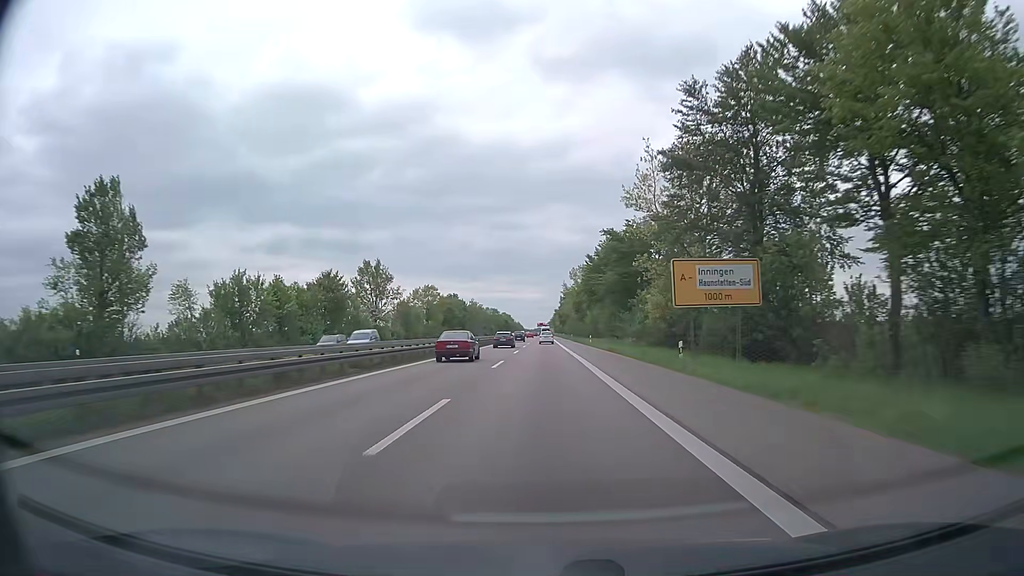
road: trunk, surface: asphalt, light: Day
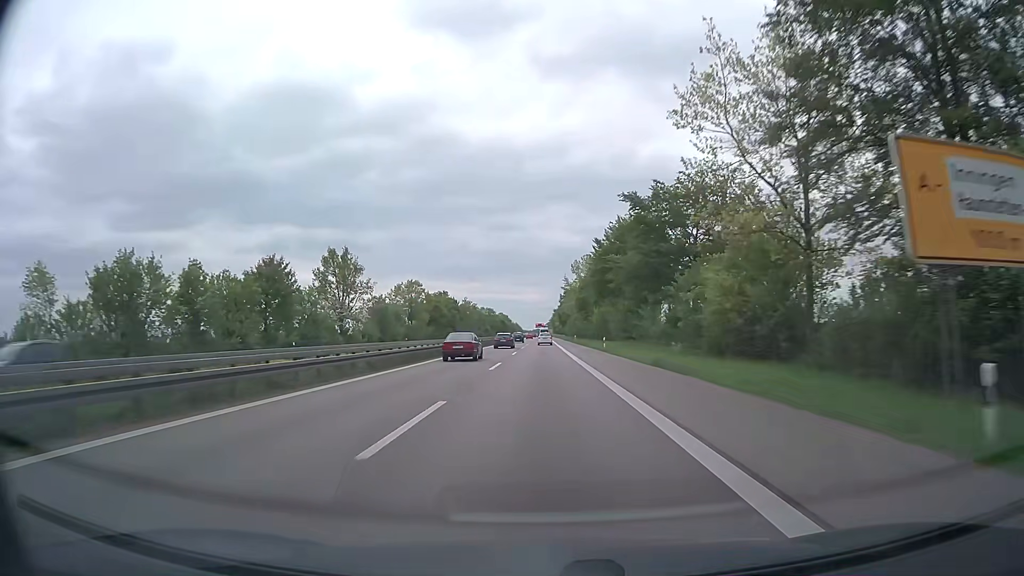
(+0.1, +18.2) m; 0°
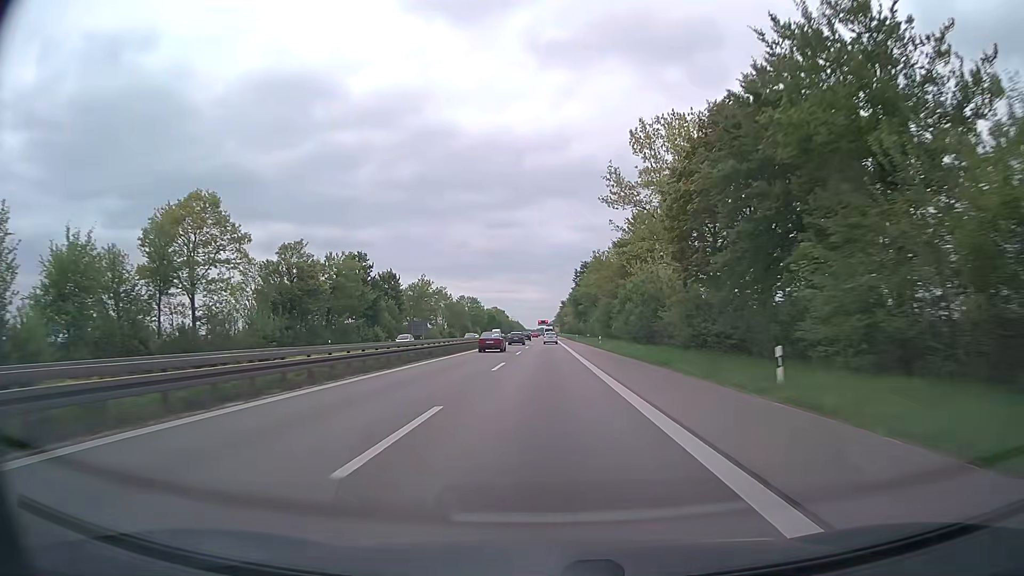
(-0.1, +91.3) m; 0°
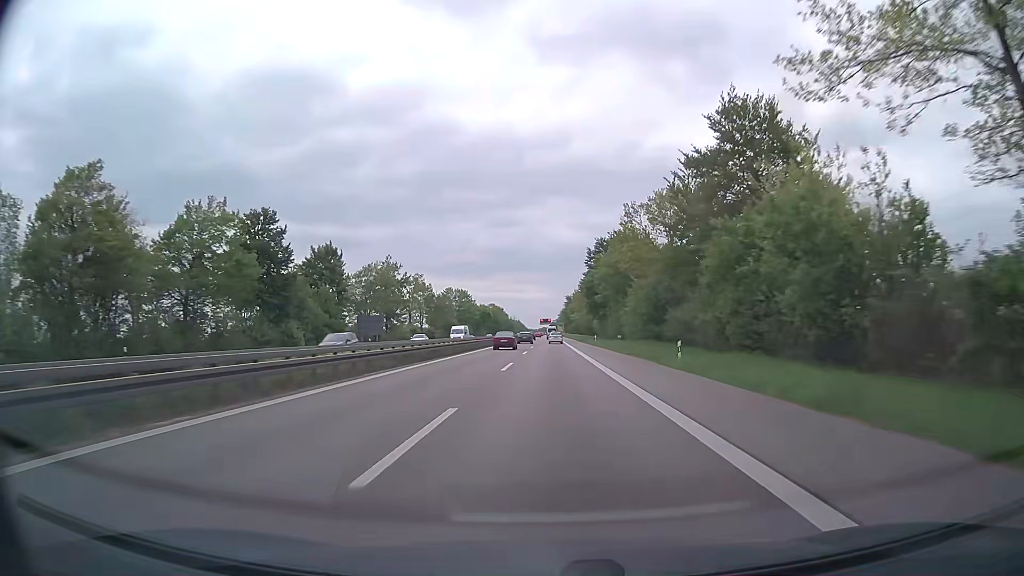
(-0.1, +36.5) m; 0°
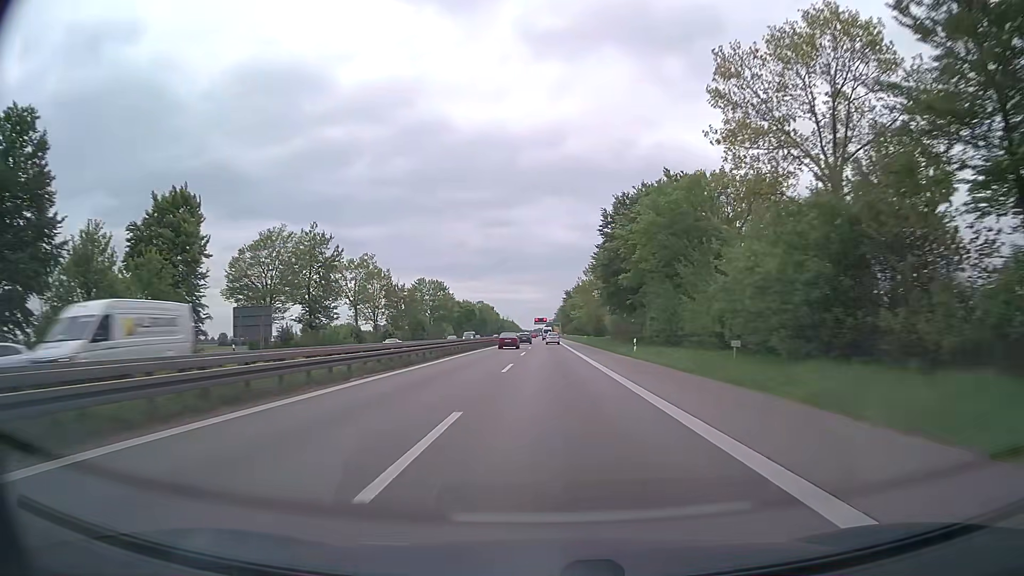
(+0.2, +36.6) m; 0°
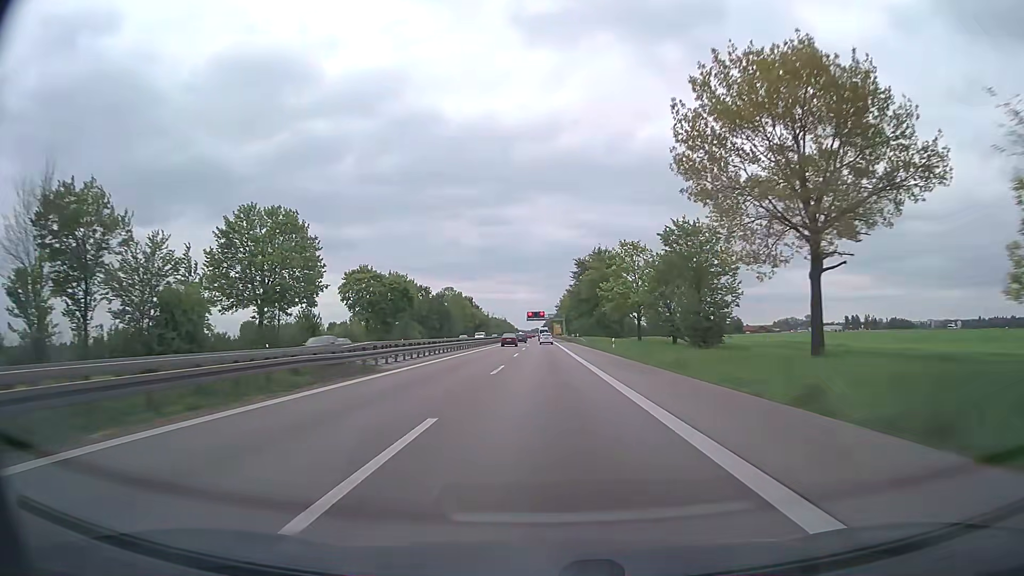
(+0.6, +91.3) m; 0°
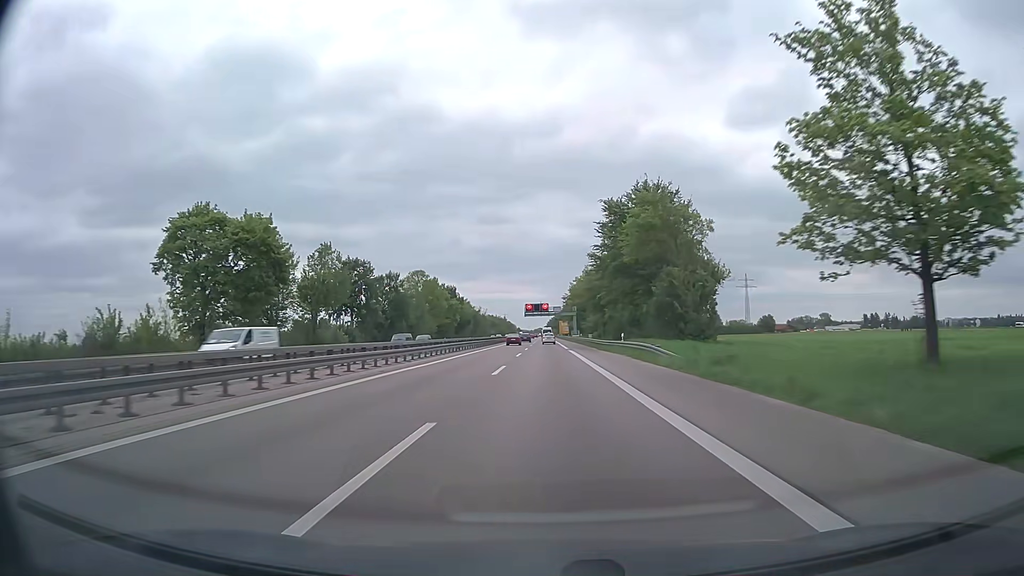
(-0.2, +54.7) m; 0°
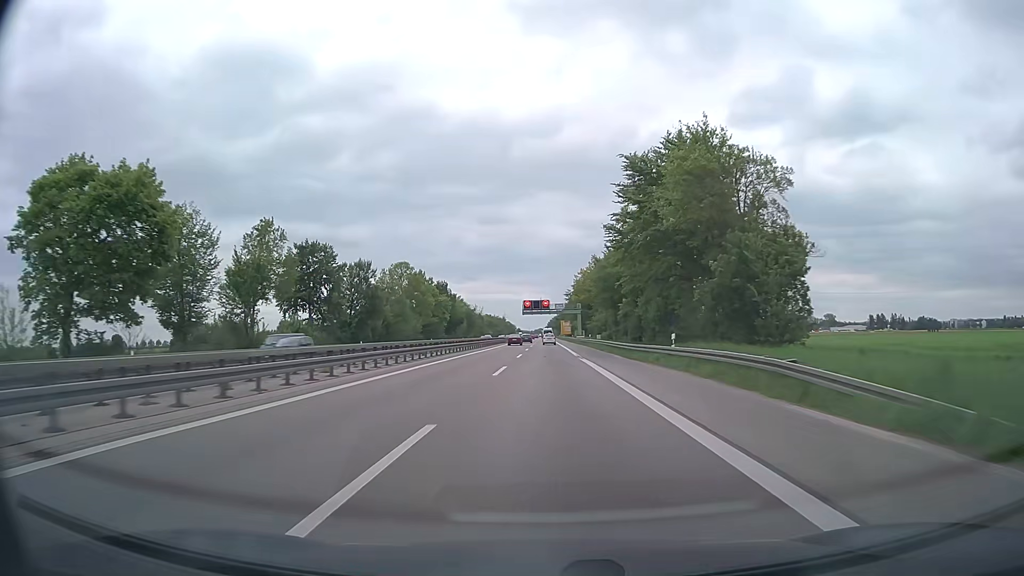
(0.0, +18.2) m; 0°
(0, +10) (0, +20) (0, +30) (0, +40) (0, +50) (0, +60) (0, +70) (0, +80) (0, +90) (0, +100) m
